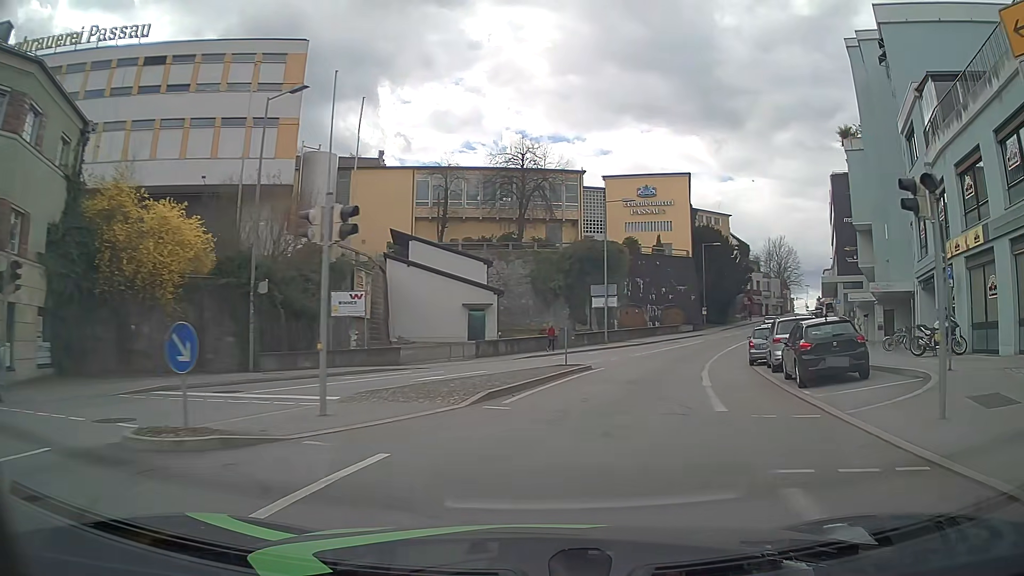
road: tertiary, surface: asphalt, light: Day
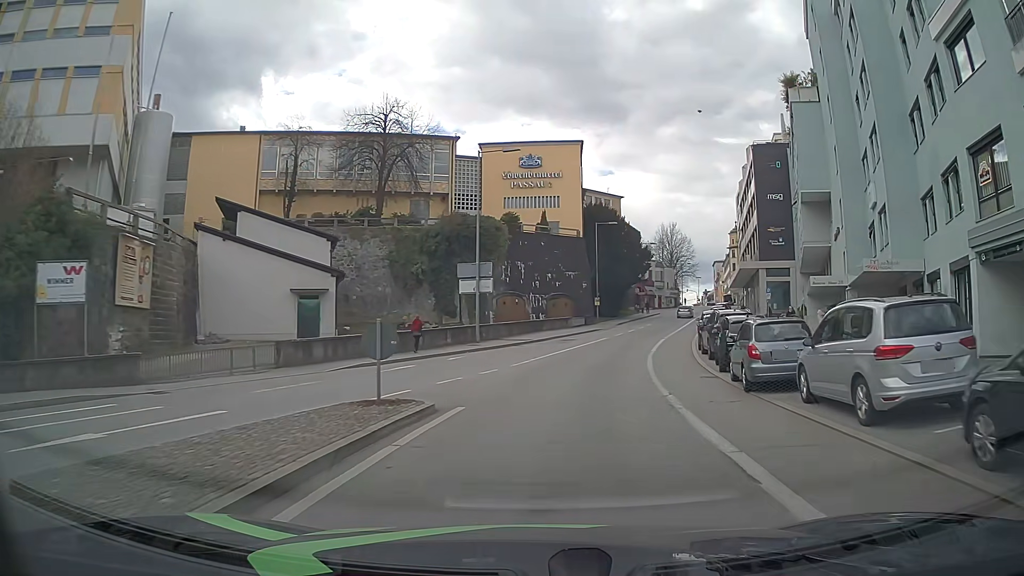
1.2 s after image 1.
(+1.3, +12.5) m; +11°
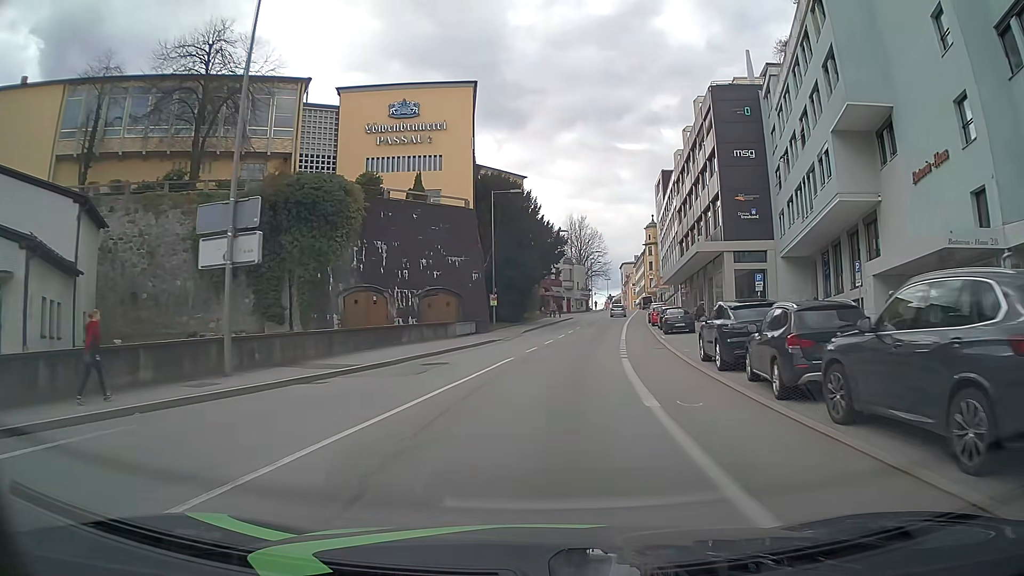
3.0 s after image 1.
(+1.5, +19.7) m; +9°
